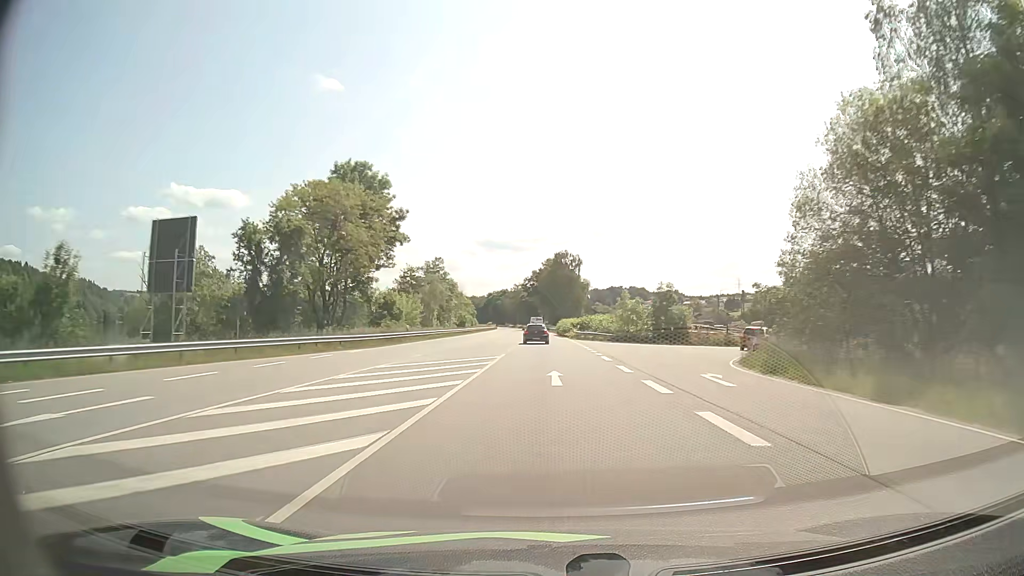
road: primary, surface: asphalt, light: Day
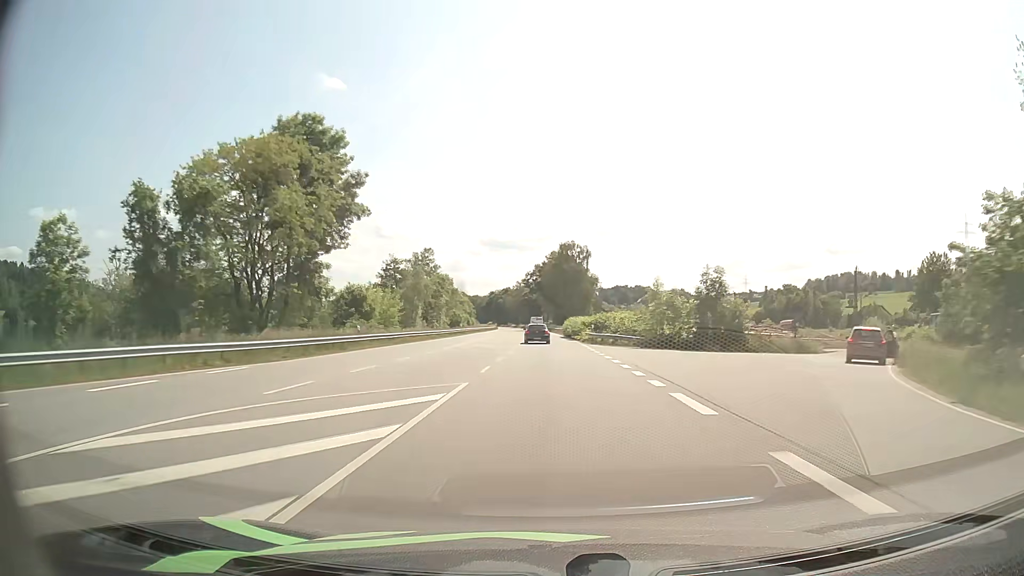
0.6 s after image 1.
(0.0, +15.4) m; 0°
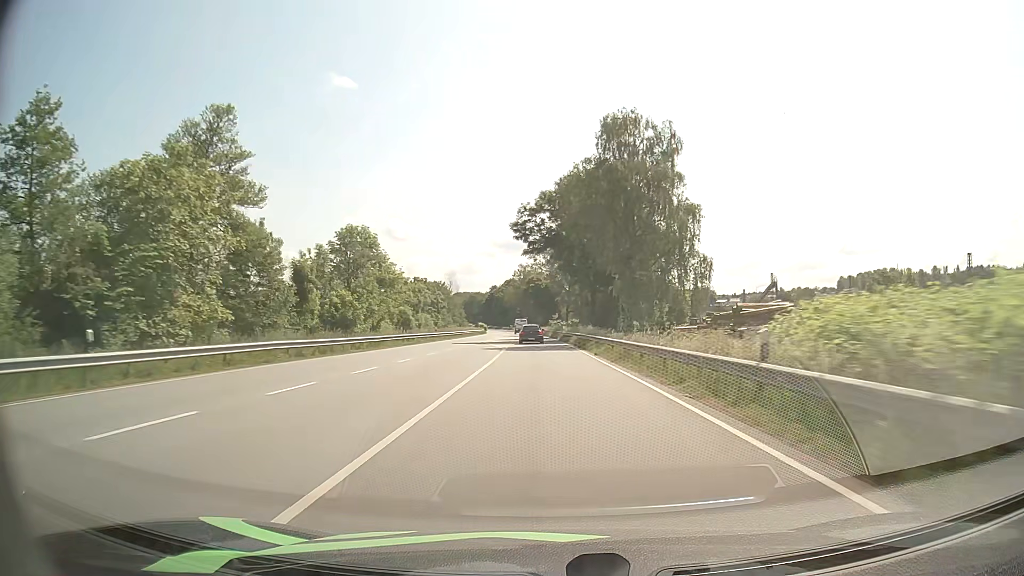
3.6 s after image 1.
(-0.9, +77.8) m; -1°
(0, +10) (0, +20) (0, +30) (-1, +40) (-1, +50) (-1, +60) (-2, +70) (-2, +80) (-3, +90) (-4, +100) m
